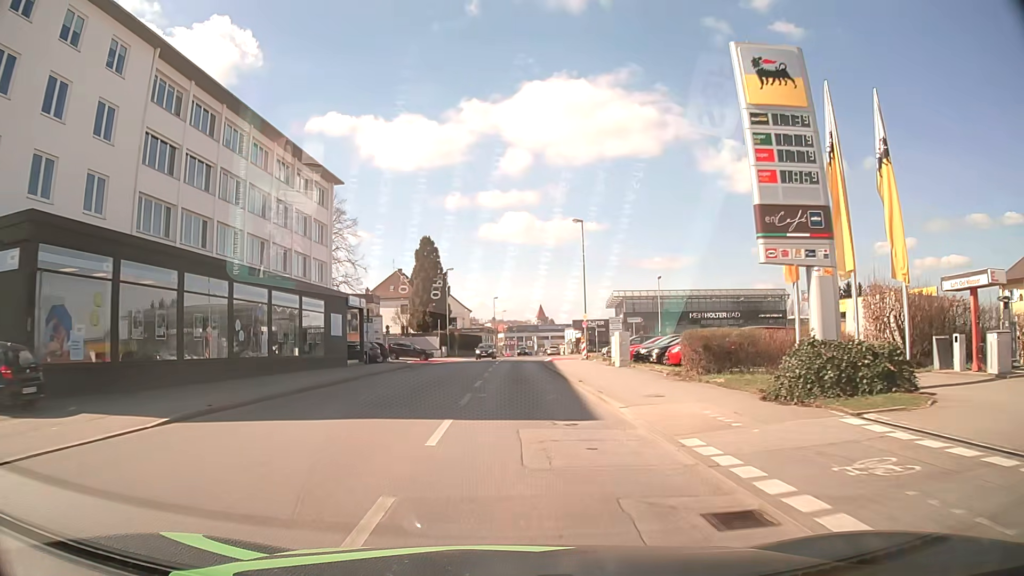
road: tertiary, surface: asphalt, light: Day
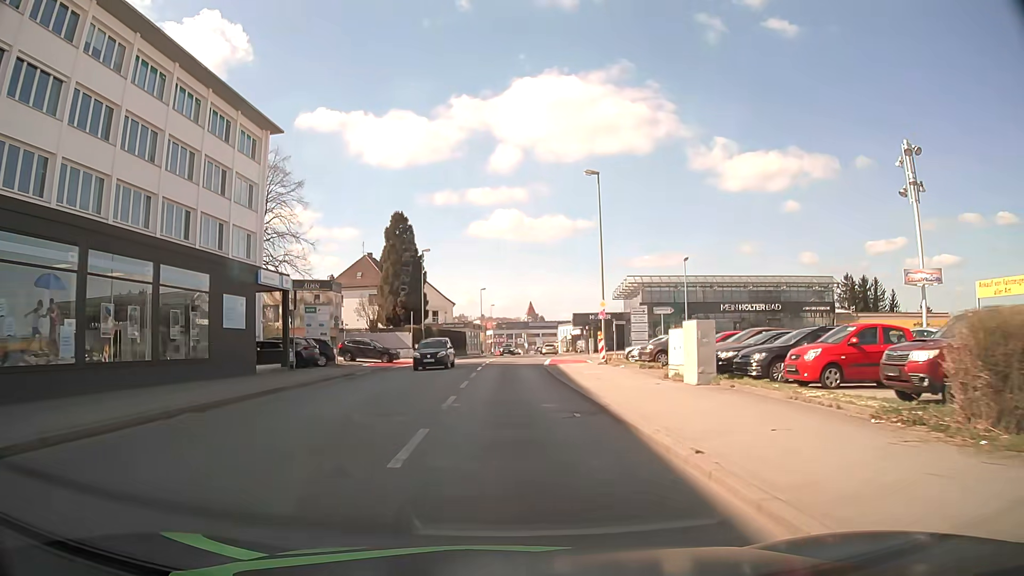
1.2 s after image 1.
(+0.1, +13.7) m; +2°
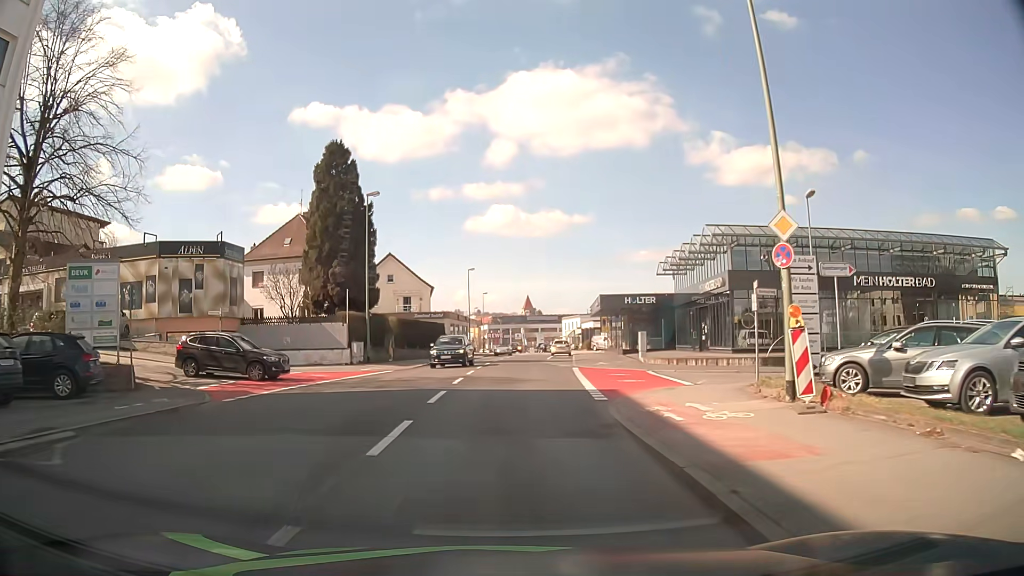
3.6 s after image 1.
(-0.1, +23.5) m; 0°
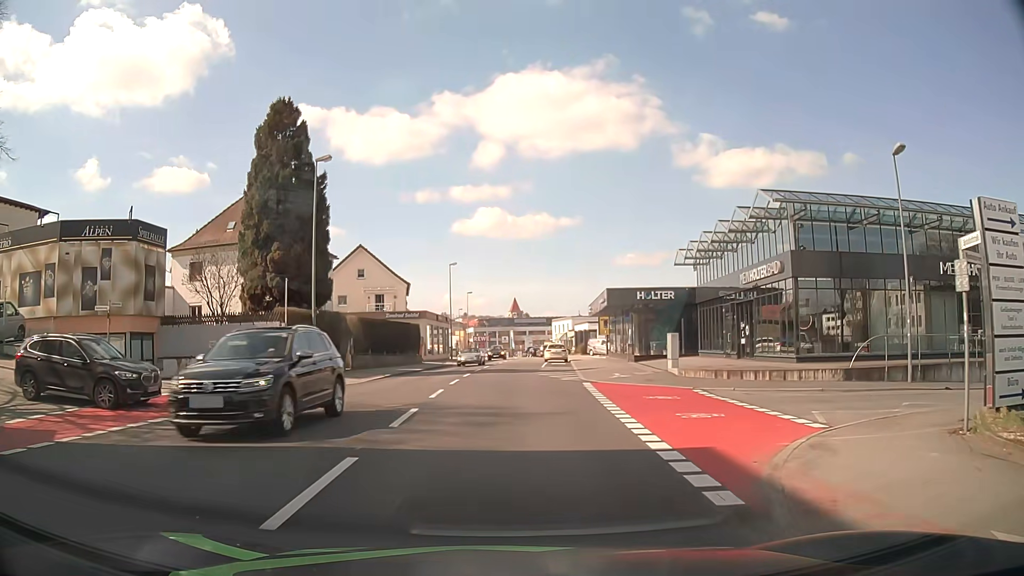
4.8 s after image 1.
(0.0, +8.7) m; +2°
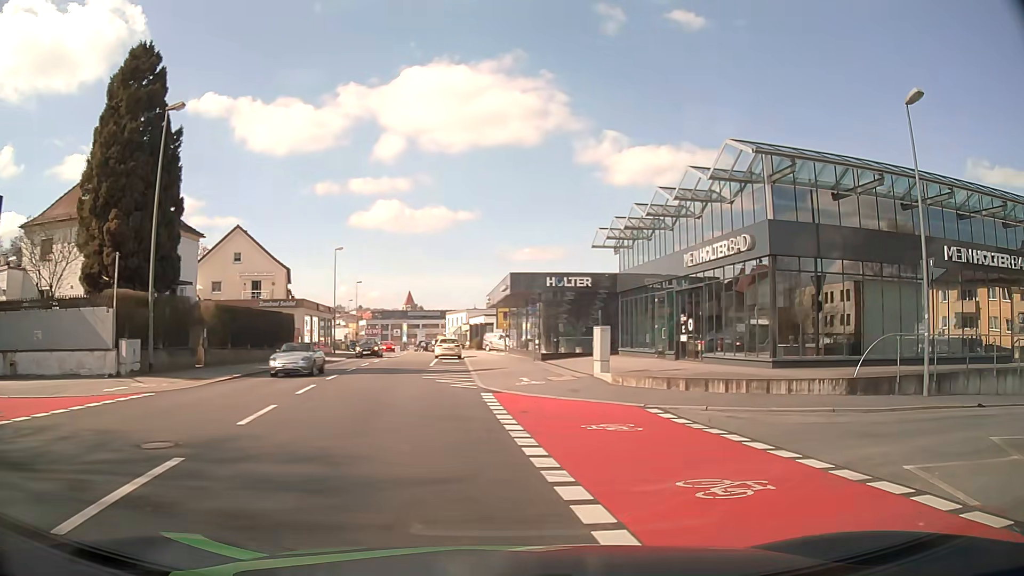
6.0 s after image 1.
(+0.2, +6.3) m; +7°
